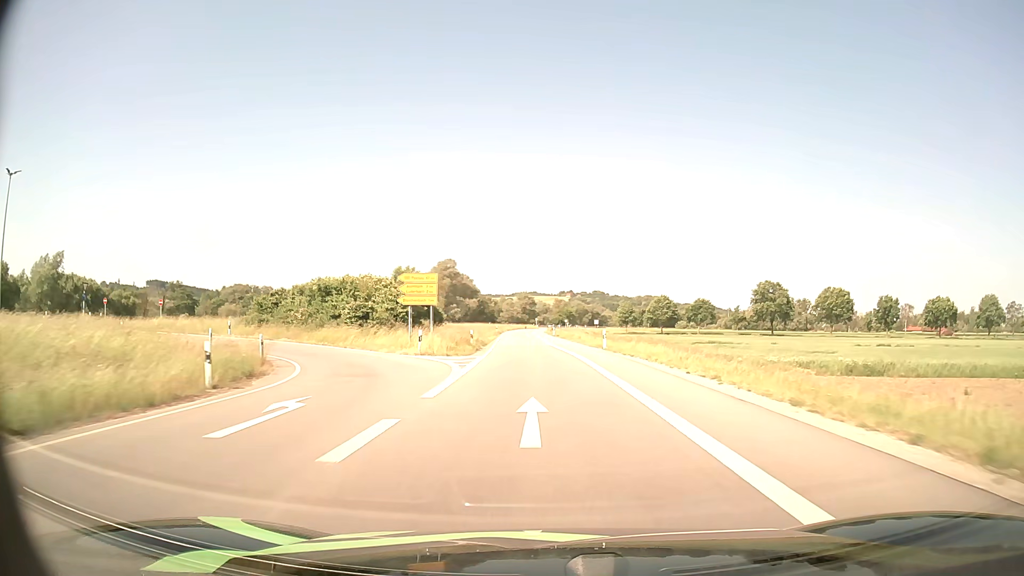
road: primary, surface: asphalt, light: Day
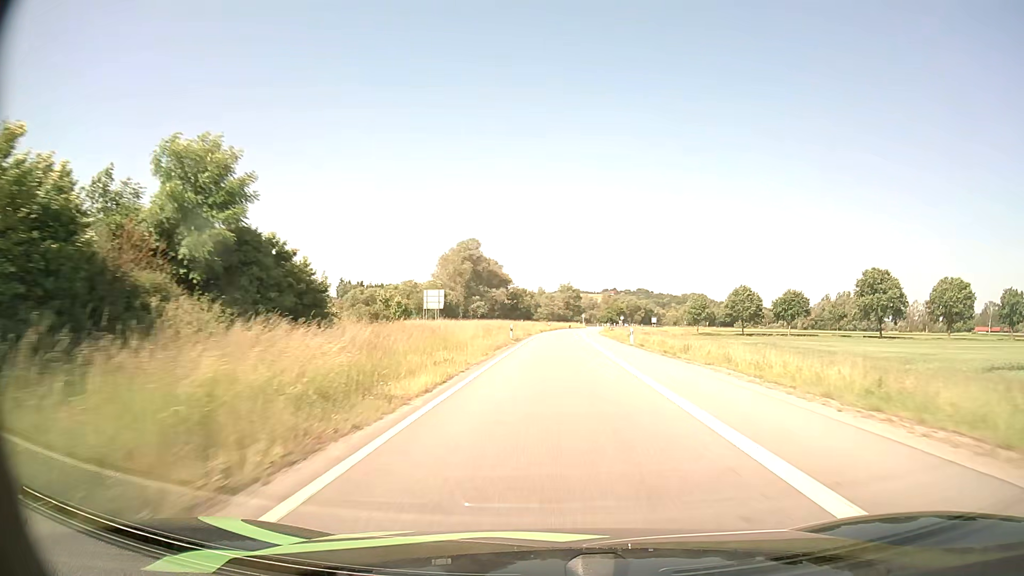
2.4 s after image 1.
(-1.7, +46.9) m; -4°
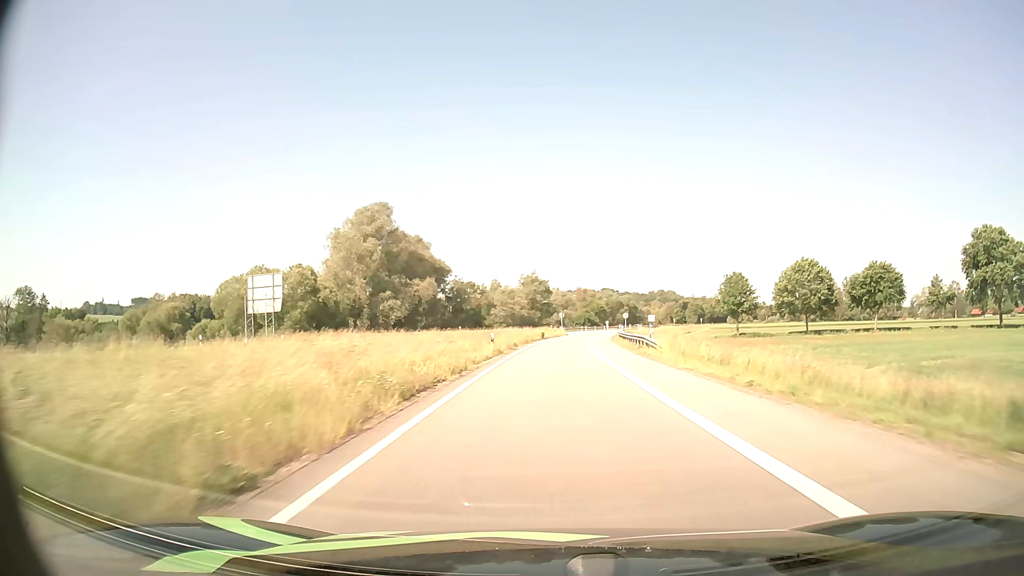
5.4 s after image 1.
(+1.0, +60.5) m; +3°
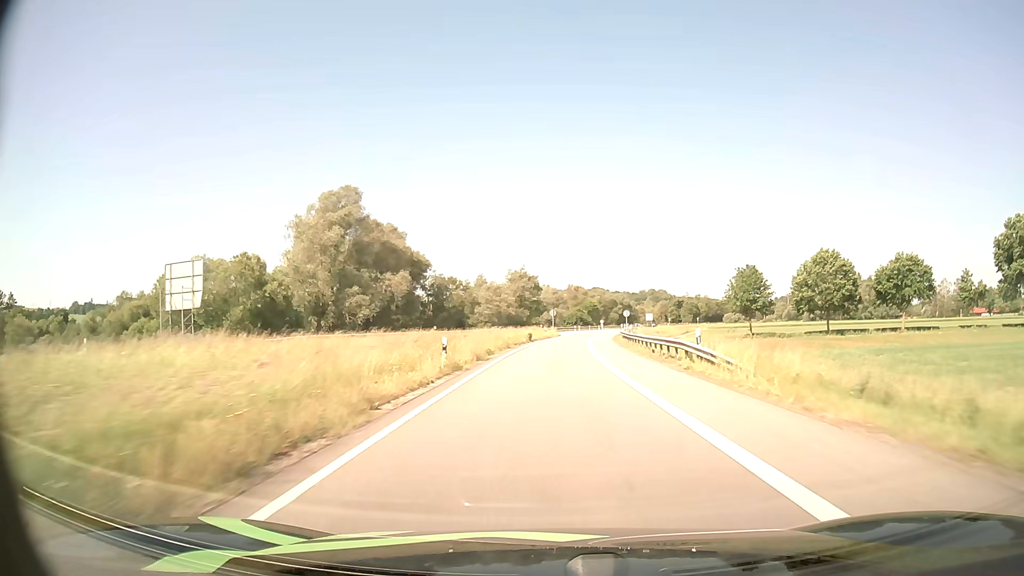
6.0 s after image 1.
(+0.1, +12.3) m; +1°
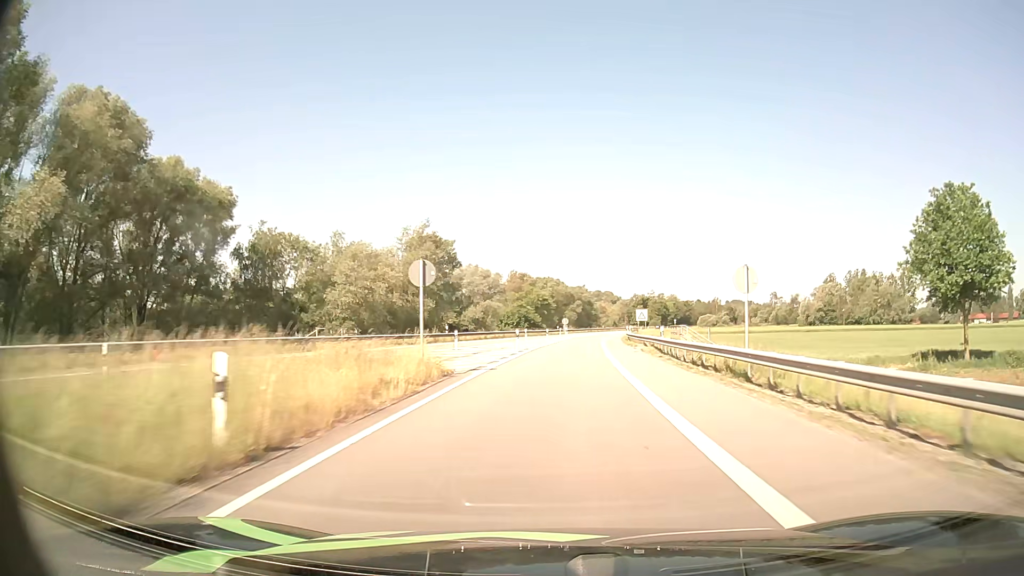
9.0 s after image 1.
(+2.3, +62.8) m; +5°
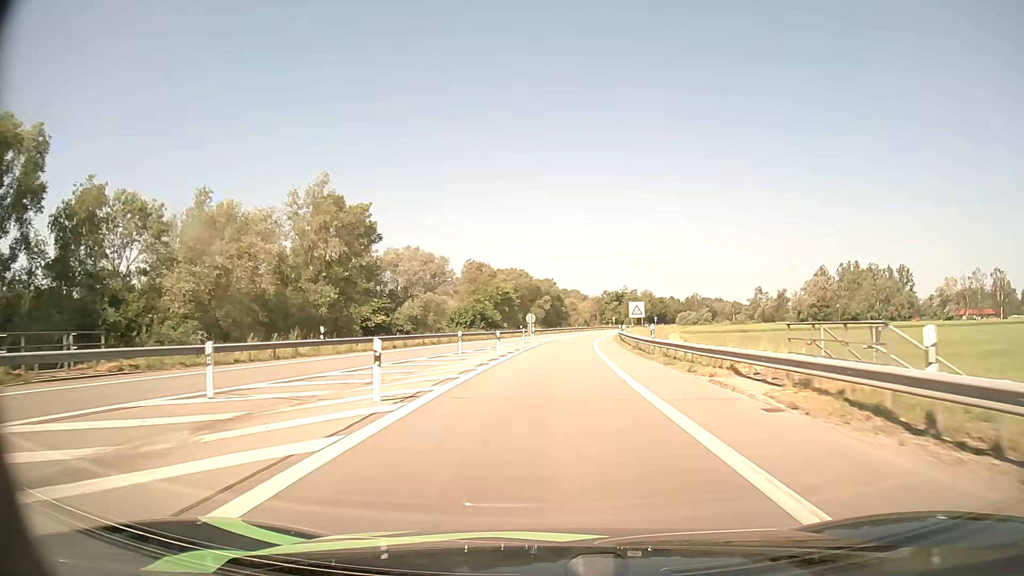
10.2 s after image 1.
(+0.7, +25.8) m; +3°
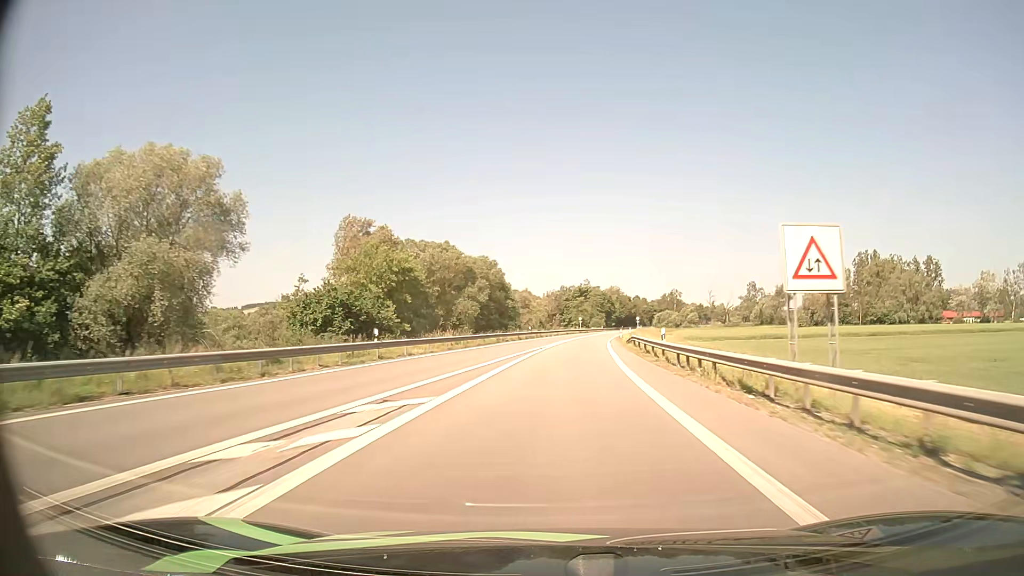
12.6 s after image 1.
(+1.9, +53.1) m; +4°
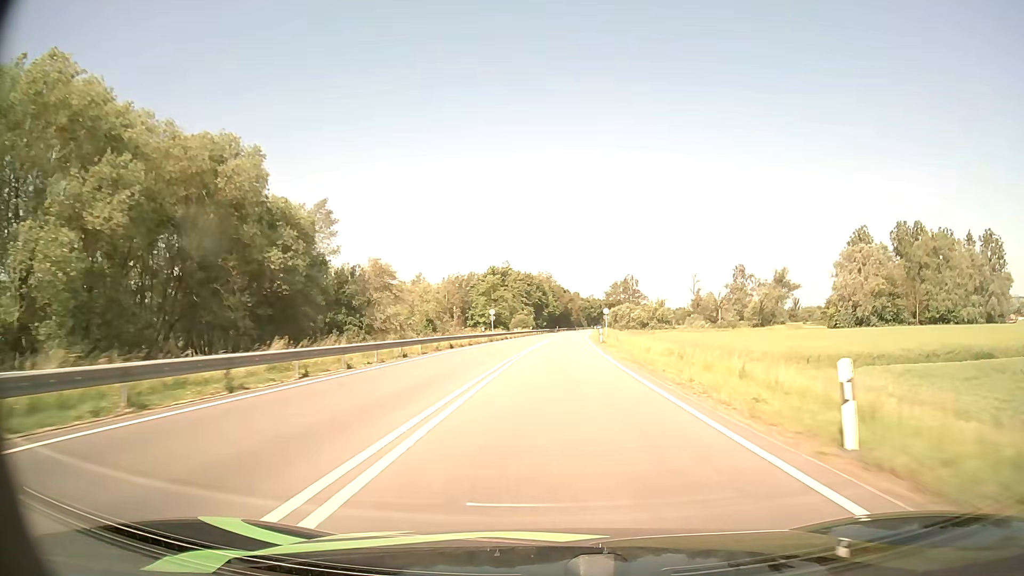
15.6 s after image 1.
(+4.4, +70.0) m; +7°
(0, +10) (0, +20) (0, +30) (+1, +40) (+1, +50) (+2, +60) (+2, +70) (+3, +80) (+3, +90) (+4, +100) m
